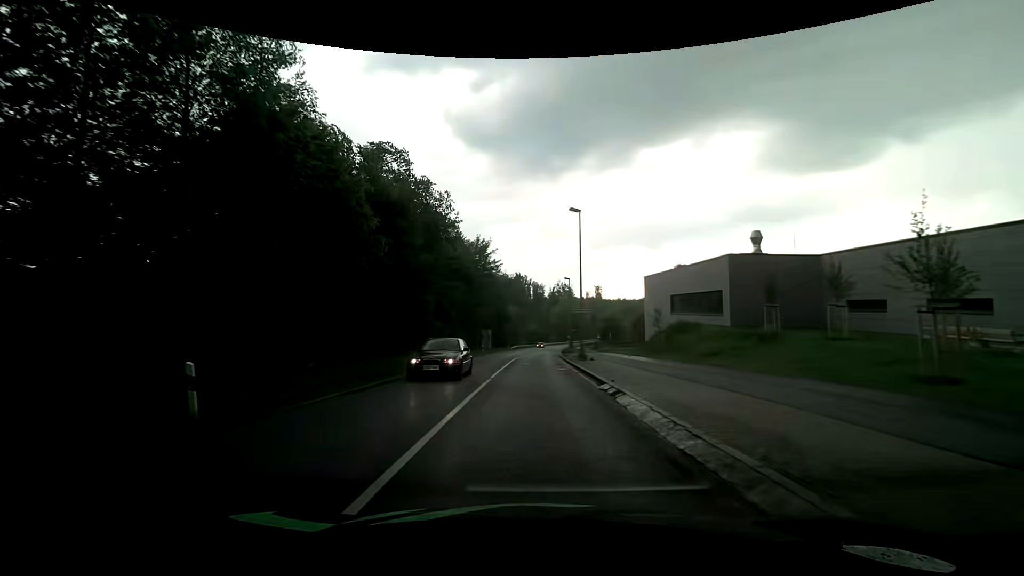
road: secondary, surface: asphalt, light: Day
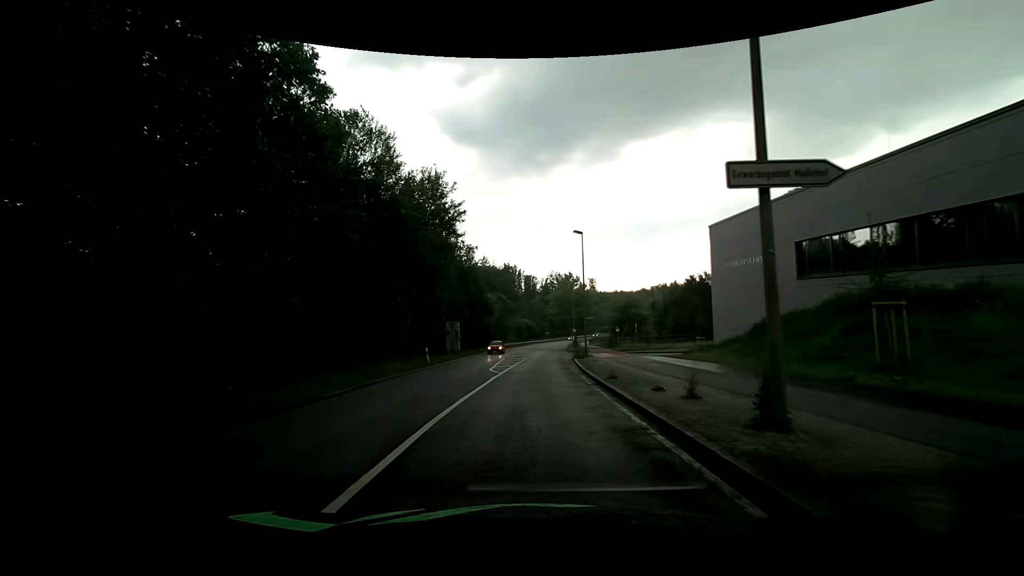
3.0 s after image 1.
(+0.2, +27.6) m; +1°
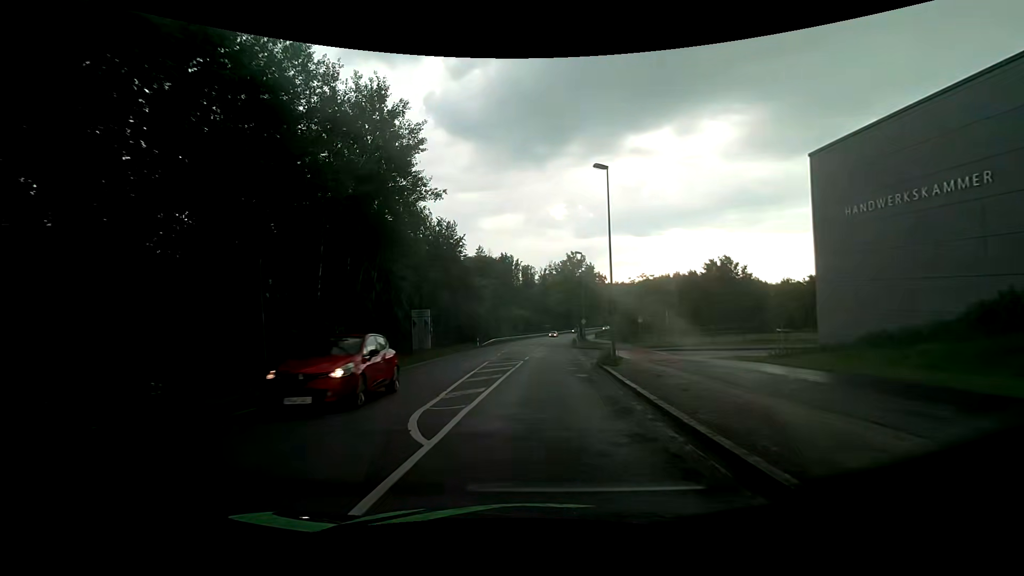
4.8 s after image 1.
(0.0, +14.4) m; 0°
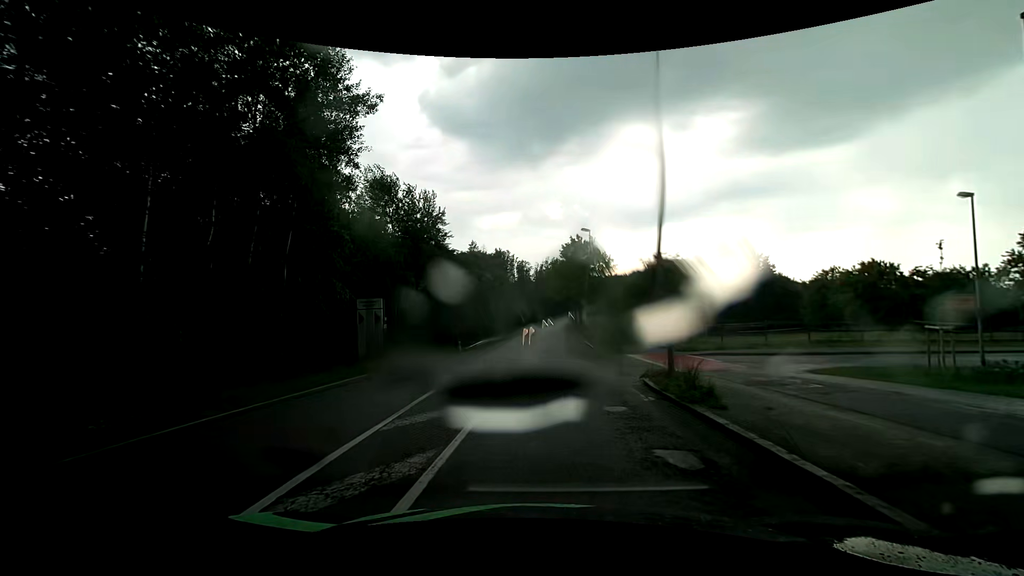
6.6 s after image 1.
(+0.2, +11.1) m; +1°
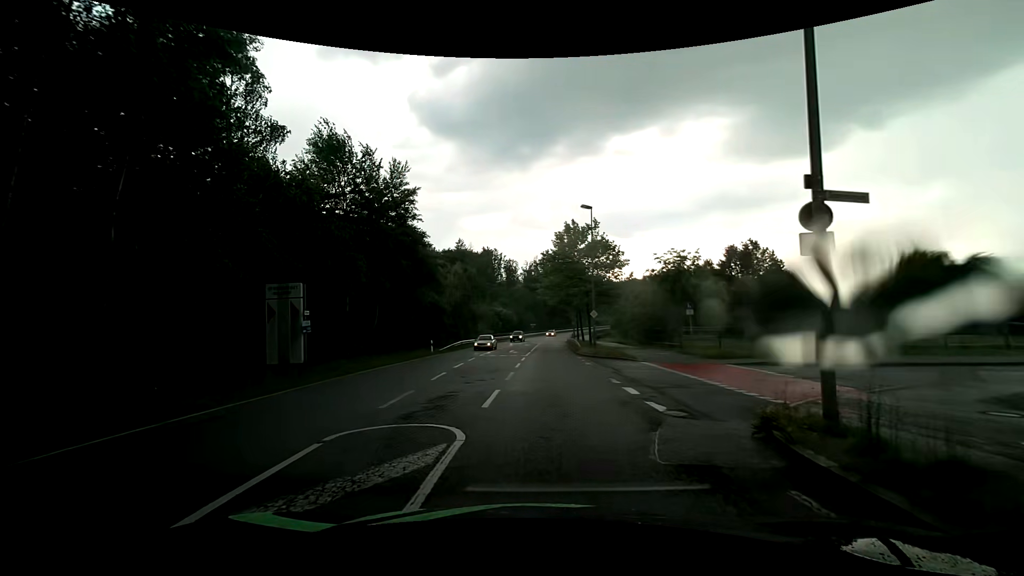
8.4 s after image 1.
(-0.1, +8.2) m; +2°
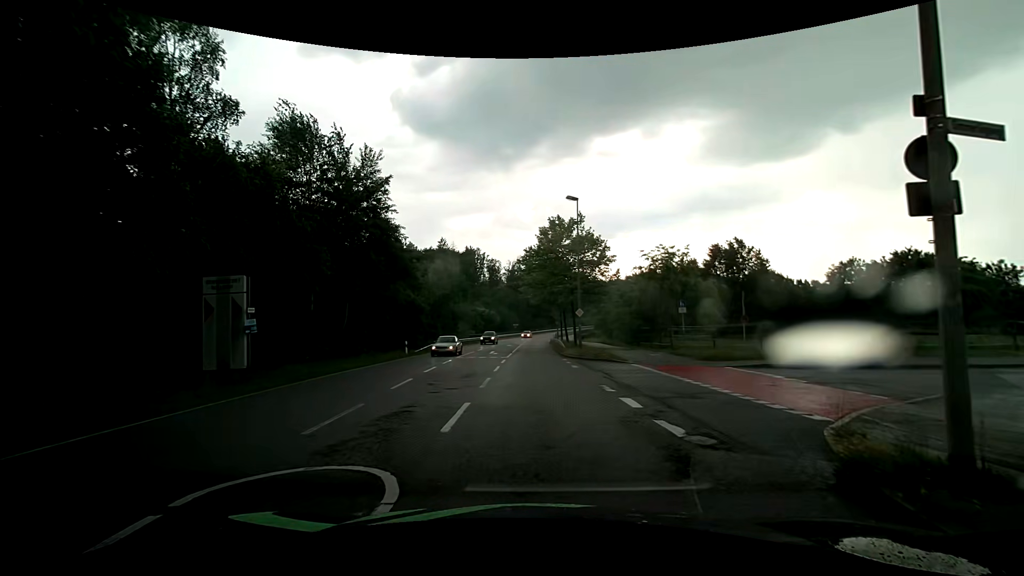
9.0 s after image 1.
(0.0, +2.4) m; 0°
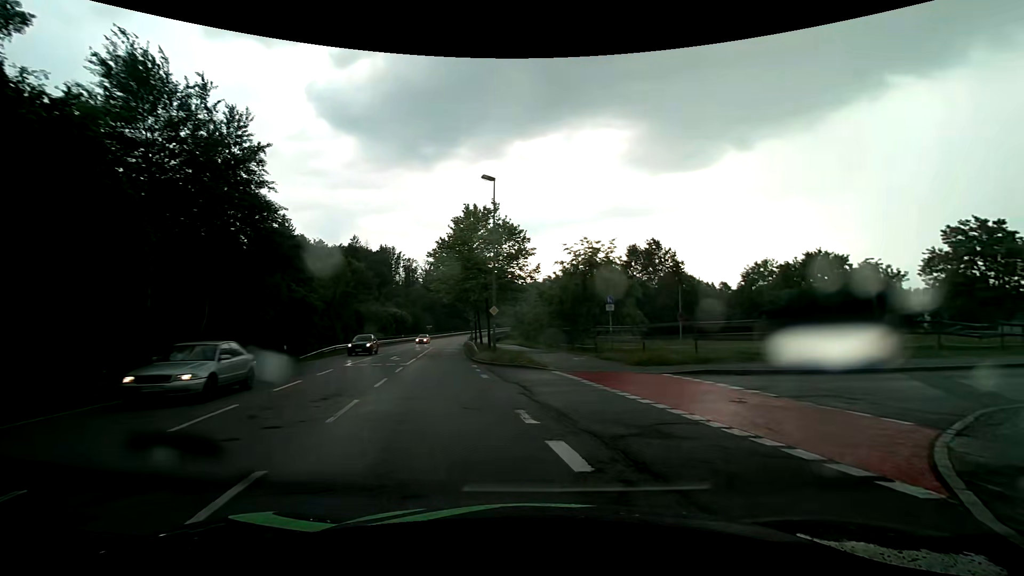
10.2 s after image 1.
(+0.2, +4.7) m; +8°
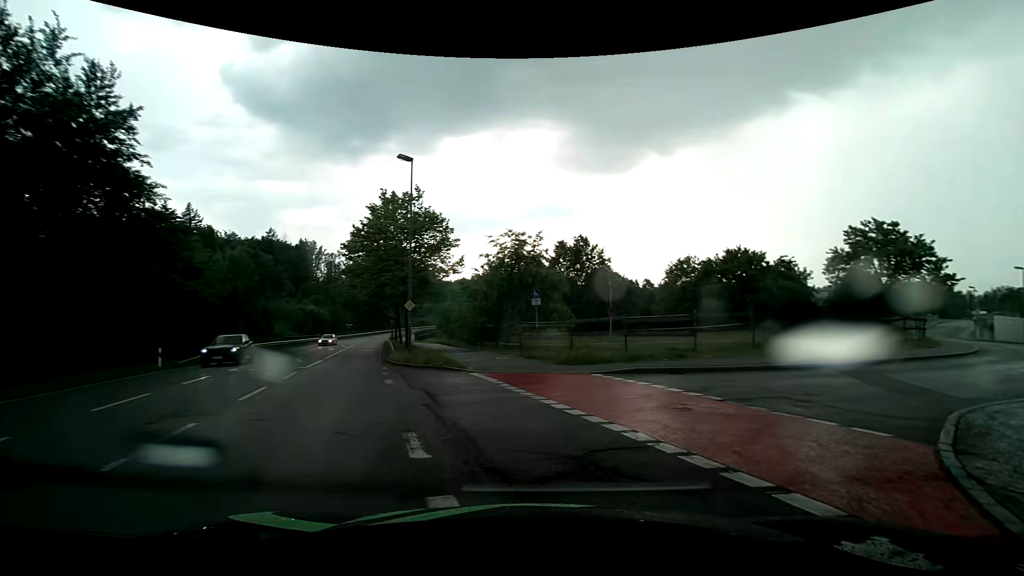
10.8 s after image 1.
(+0.2, +2.4) m; +8°
